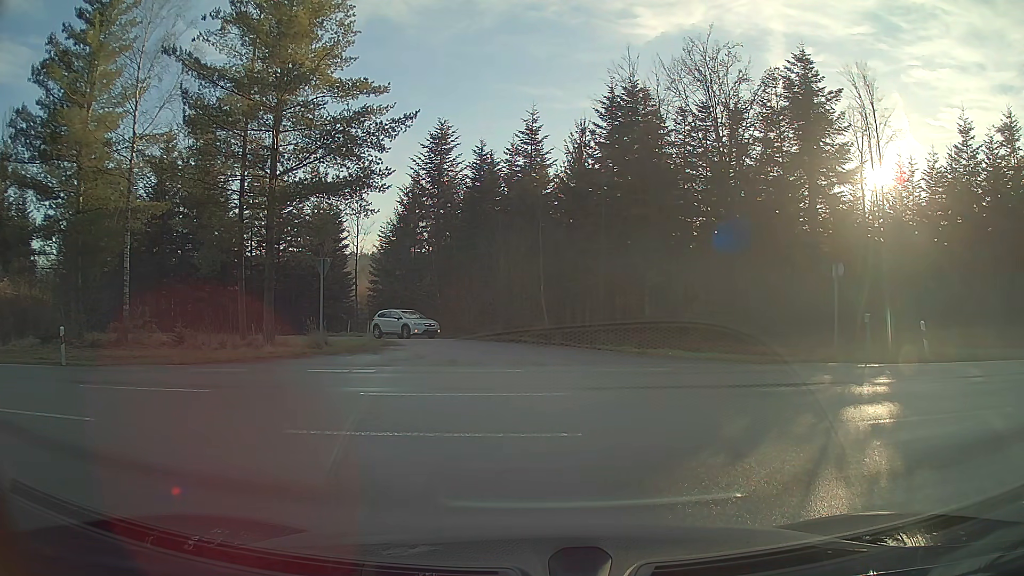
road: tertiary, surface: asphalt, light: Day
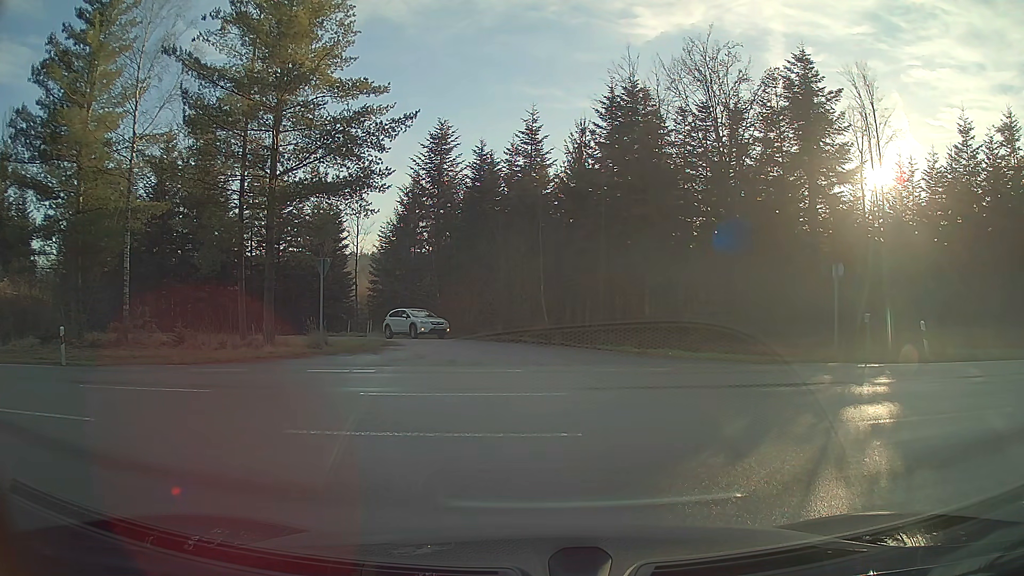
(0.0, 0.0) m; 0°
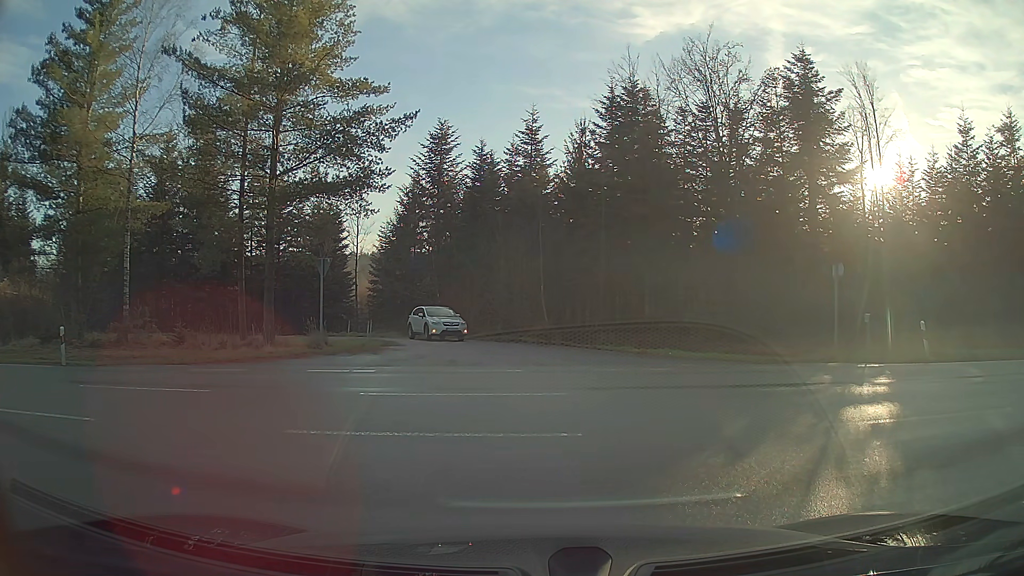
(0.0, 0.0) m; 0°
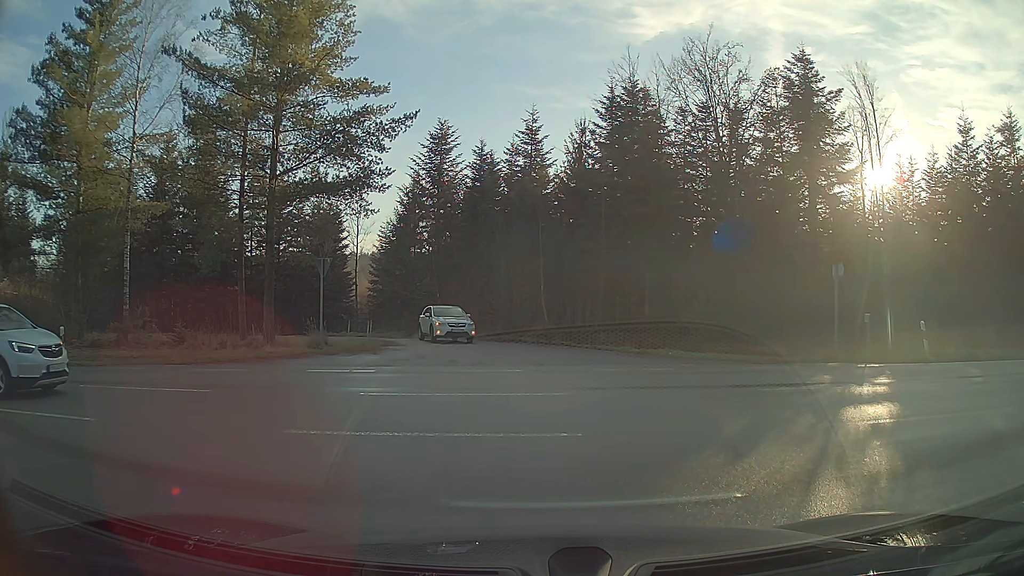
(0.0, 0.0) m; 0°
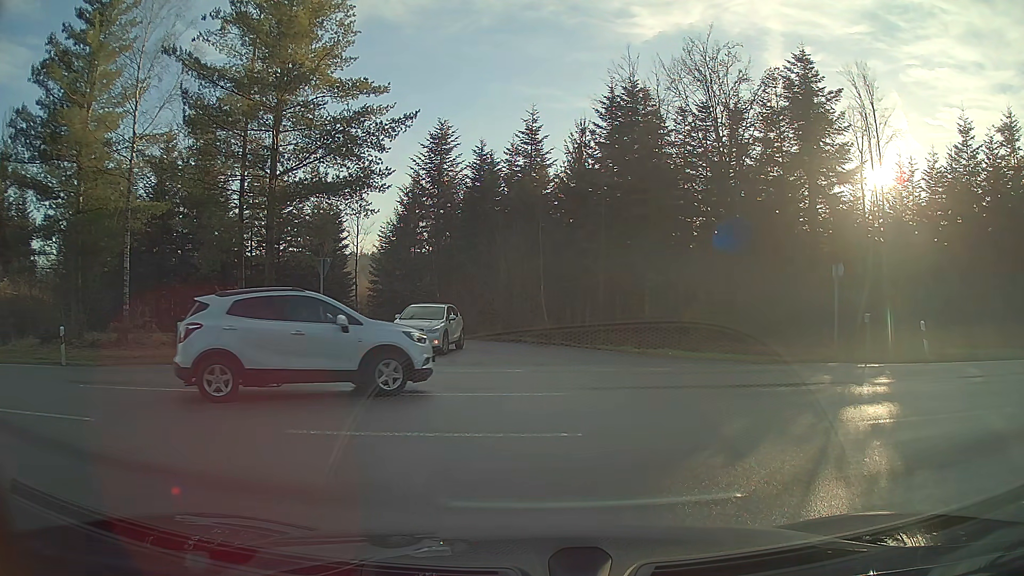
(0.0, 0.0) m; 0°
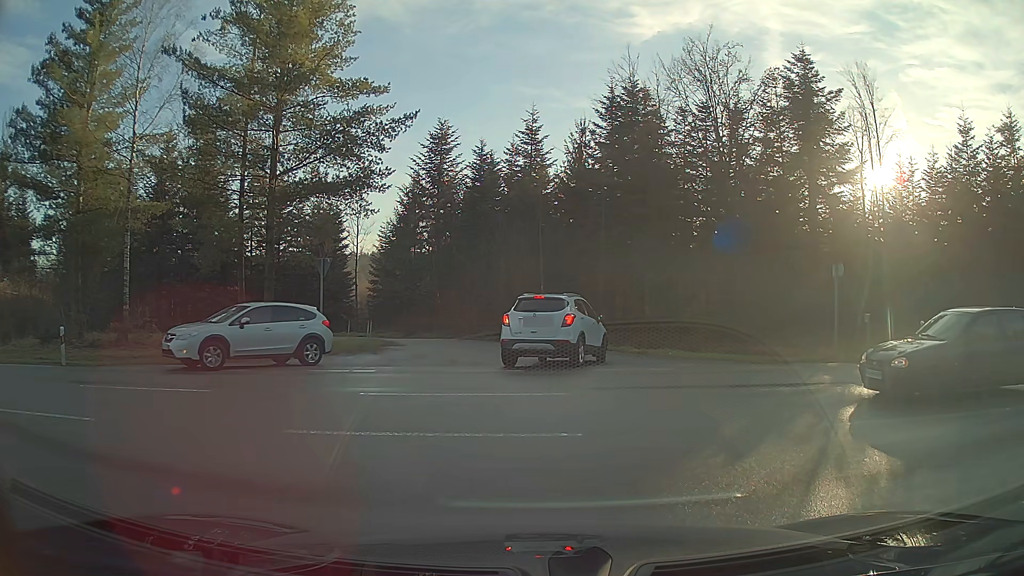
(0.0, 0.0) m; 0°
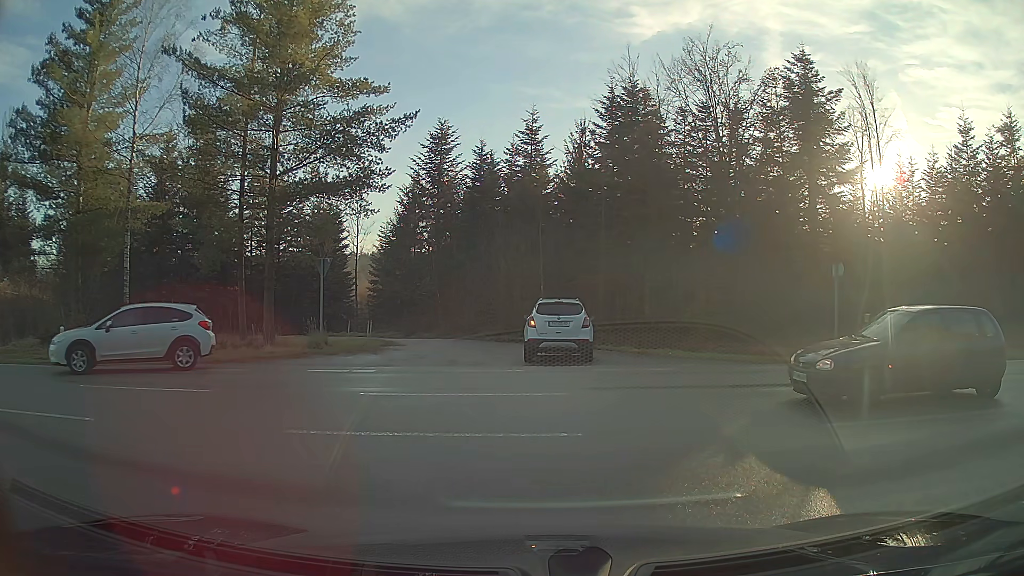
(0.0, 0.0) m; 0°
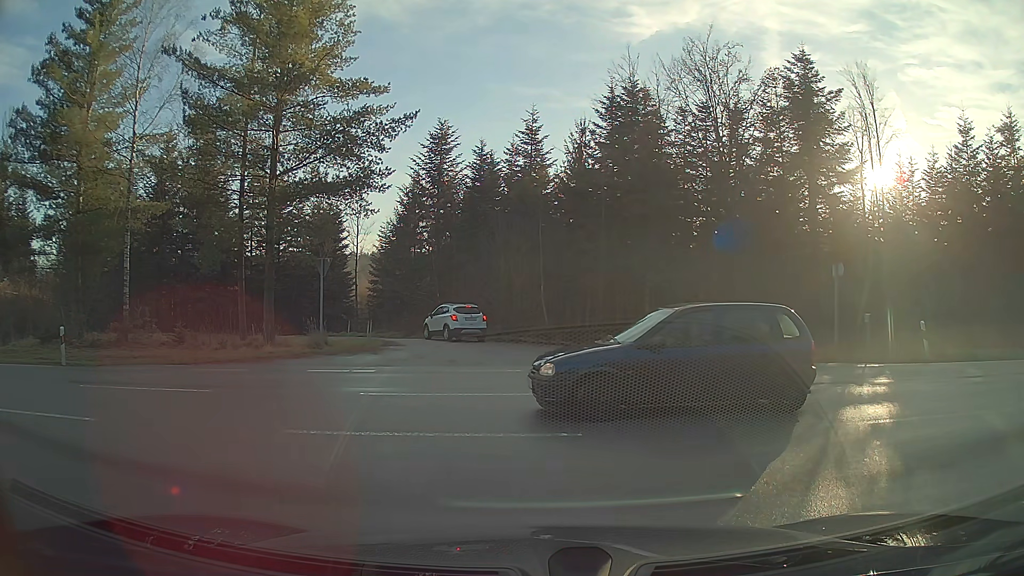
(0.0, 0.0) m; 0°
